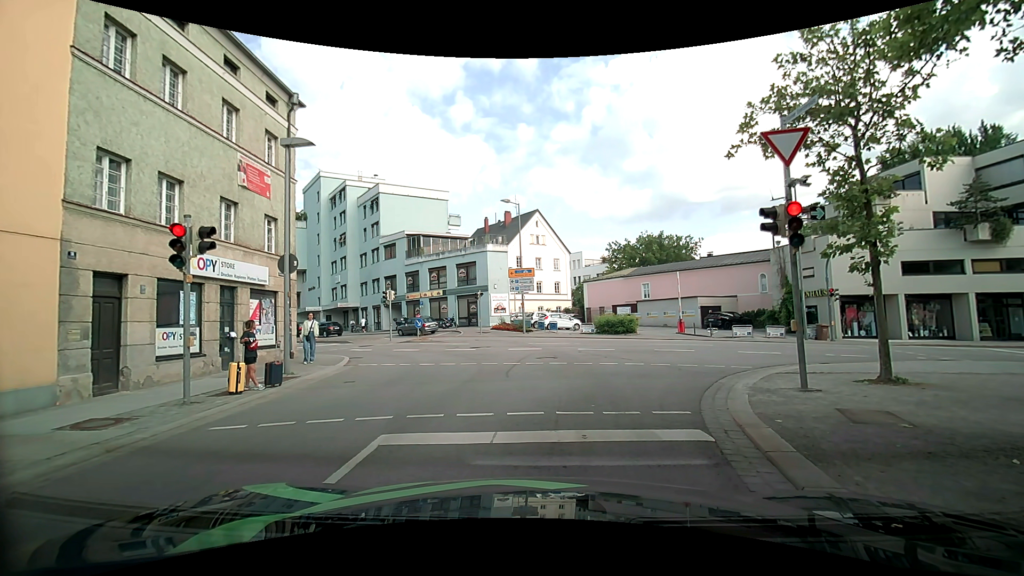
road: tertiary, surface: asphalt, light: Day
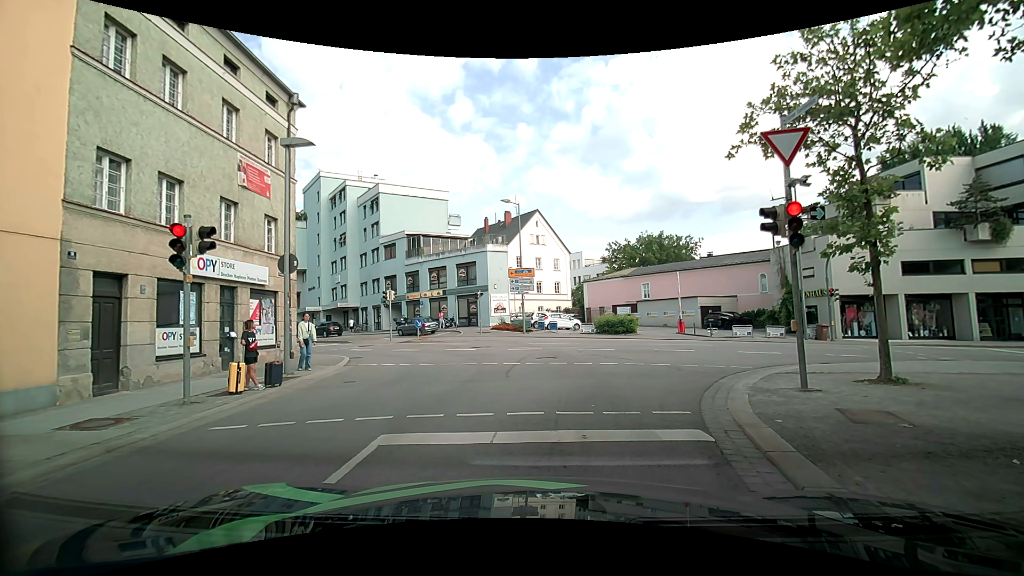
(0.0, 0.0) m; 0°
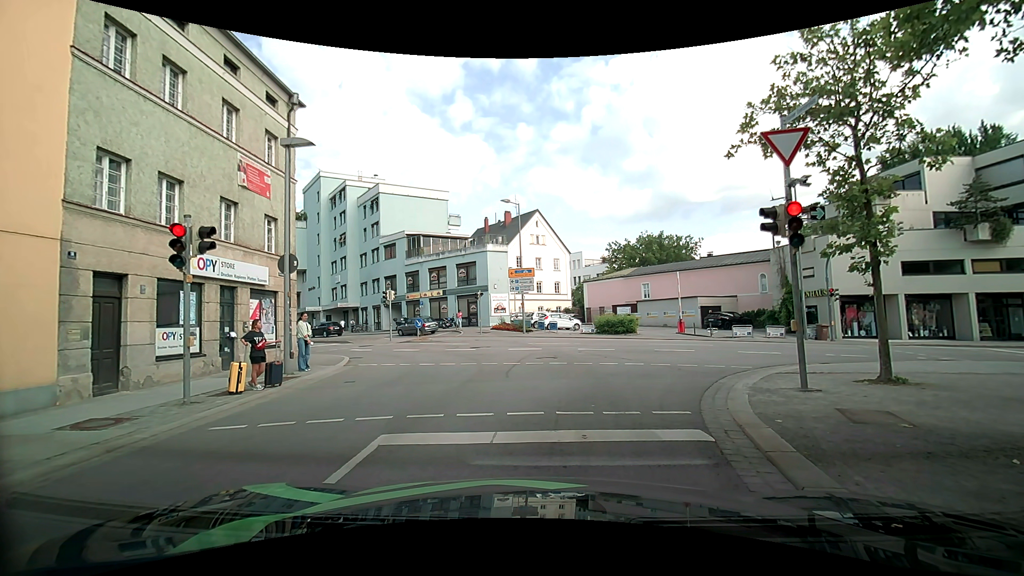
(0.0, 0.0) m; 0°
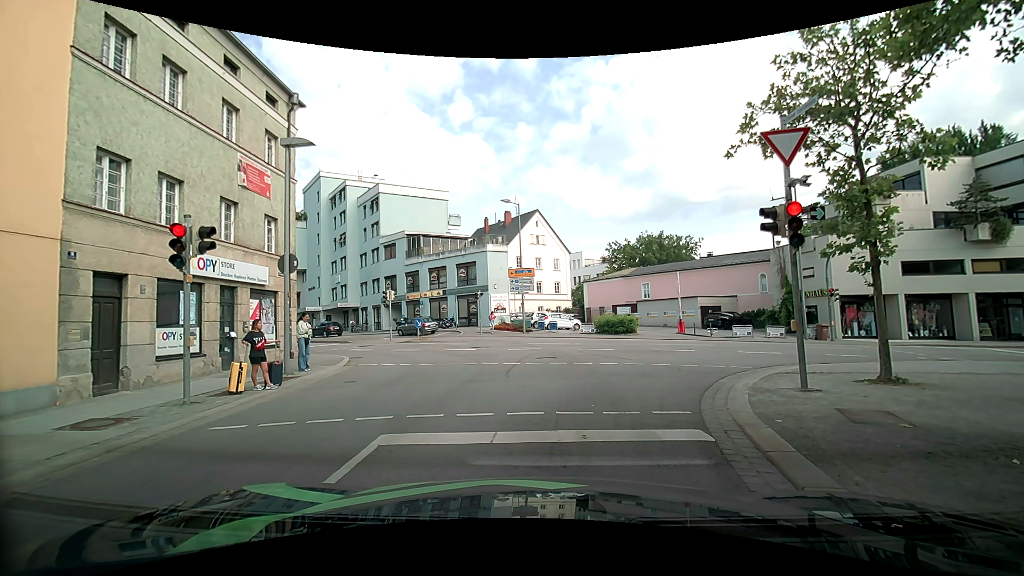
(0.0, 0.0) m; 0°
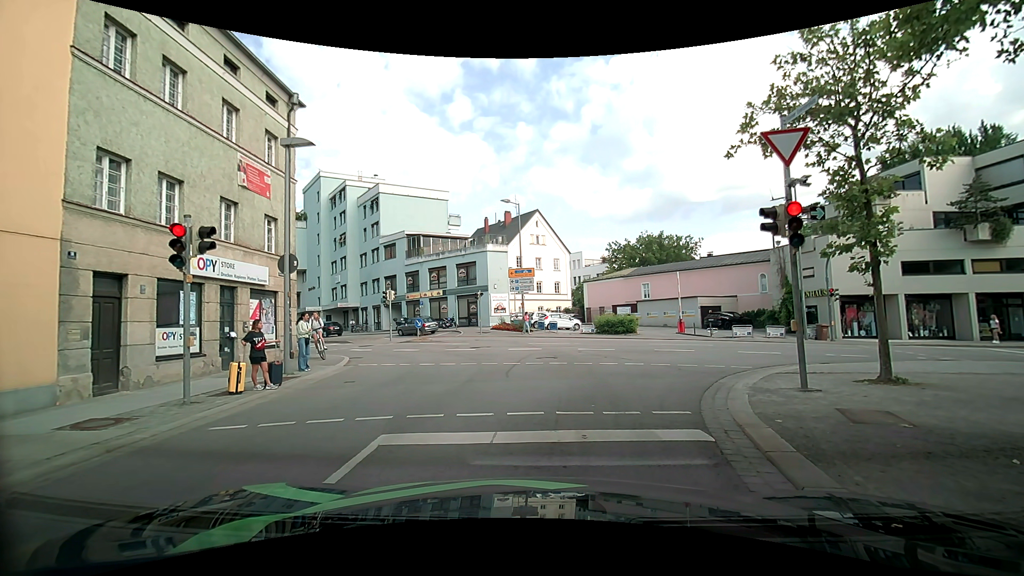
(0.0, 0.0) m; 0°
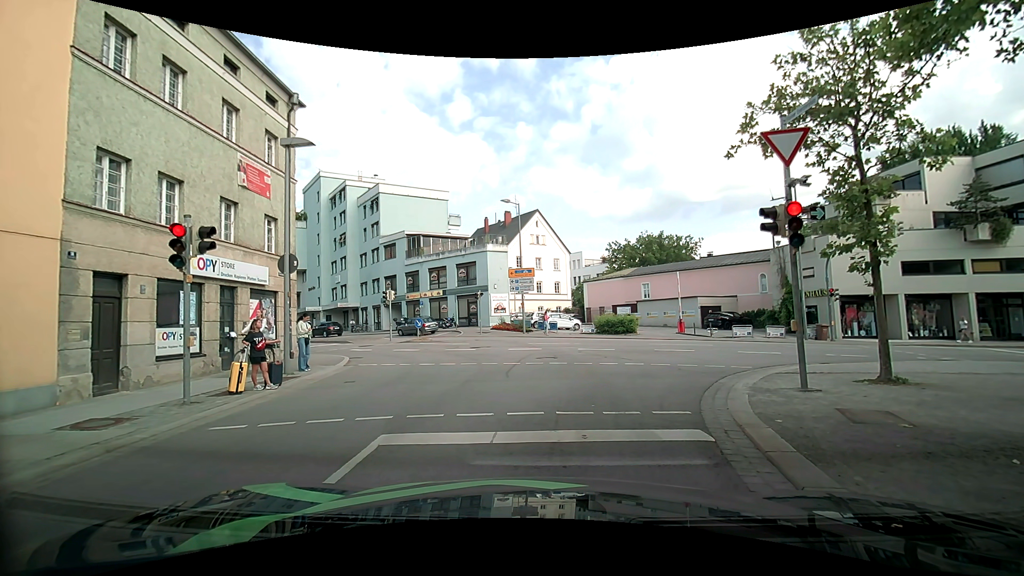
(0.0, 0.0) m; 0°
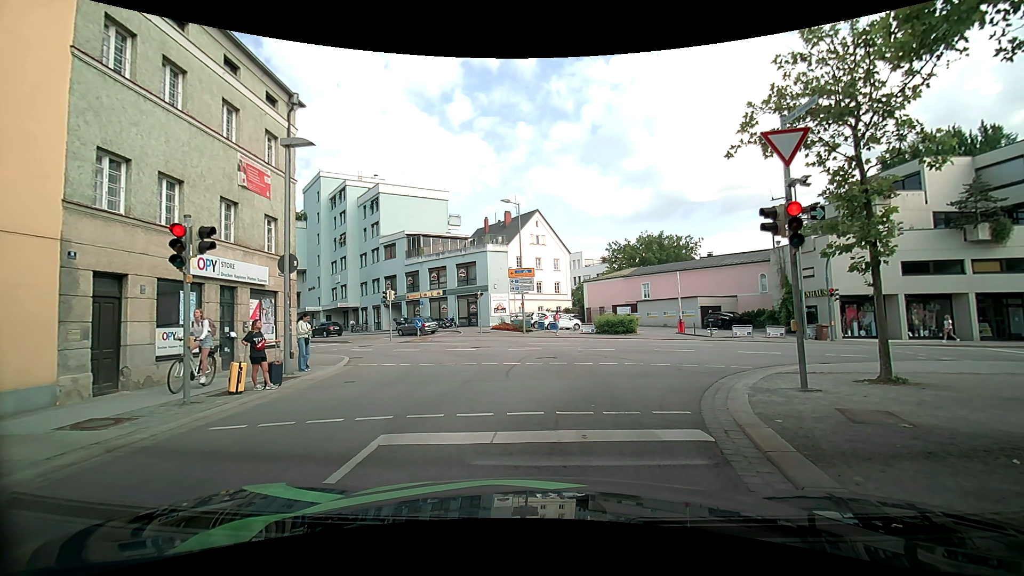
(0.0, 0.0) m; 0°
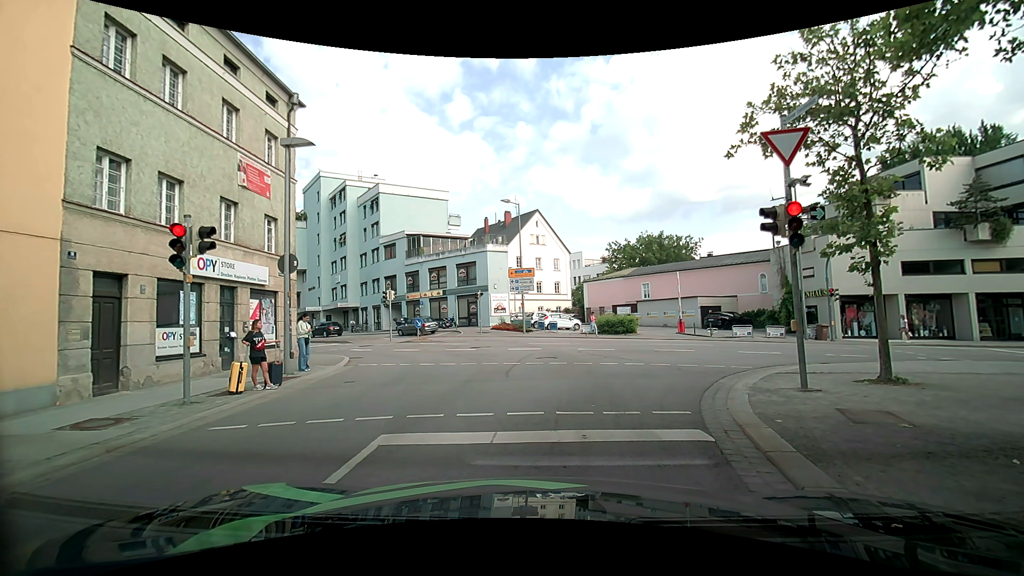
(0.0, 0.0) m; 0°
(0, +10) (-1, +20) (-4, +29) (-10, +37) (-19, +42) (-27, +48) (-35, +53) (-43, +60) (-51, +66) (-58, +73) m
